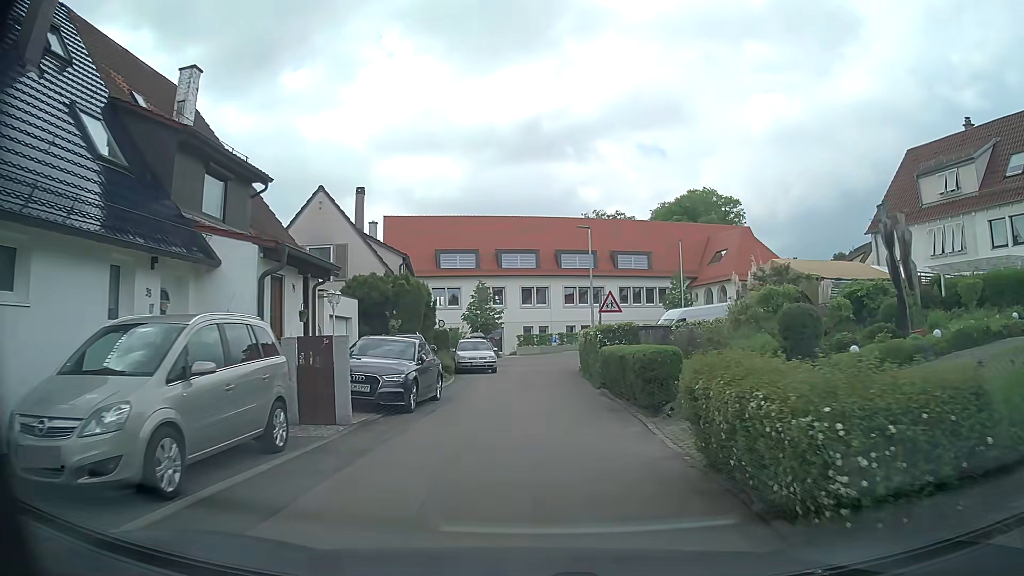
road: residential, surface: asphalt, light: Day
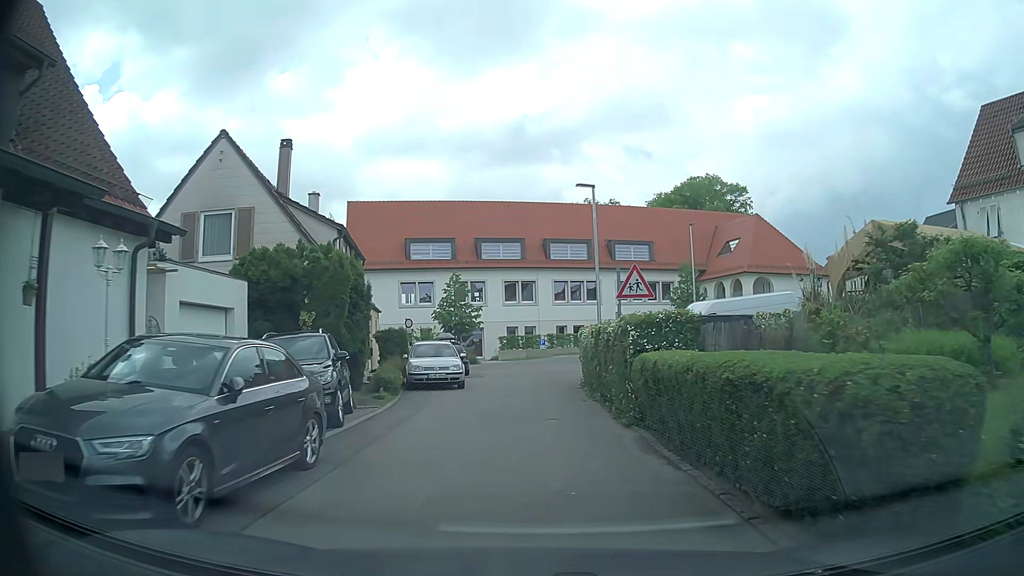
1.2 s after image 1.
(+0.1, +8.2) m; +1°
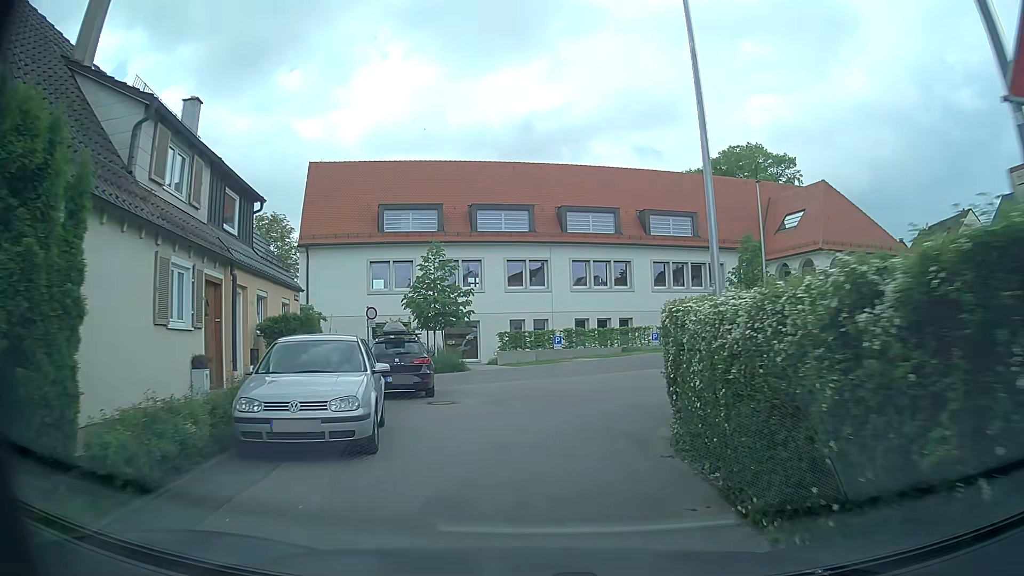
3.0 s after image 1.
(0.0, +12.4) m; -1°
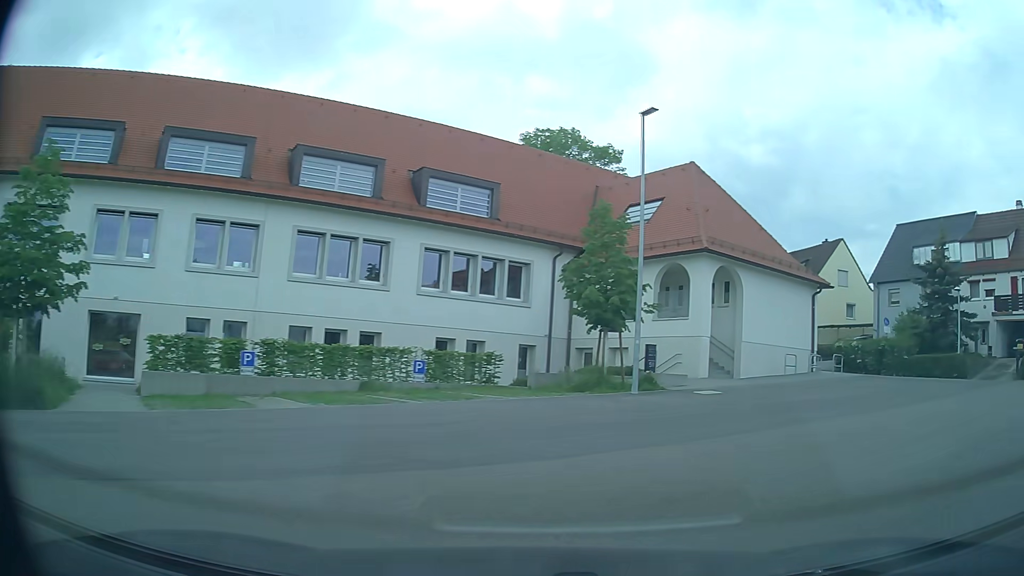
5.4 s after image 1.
(+1.6, +15.4) m; +20°
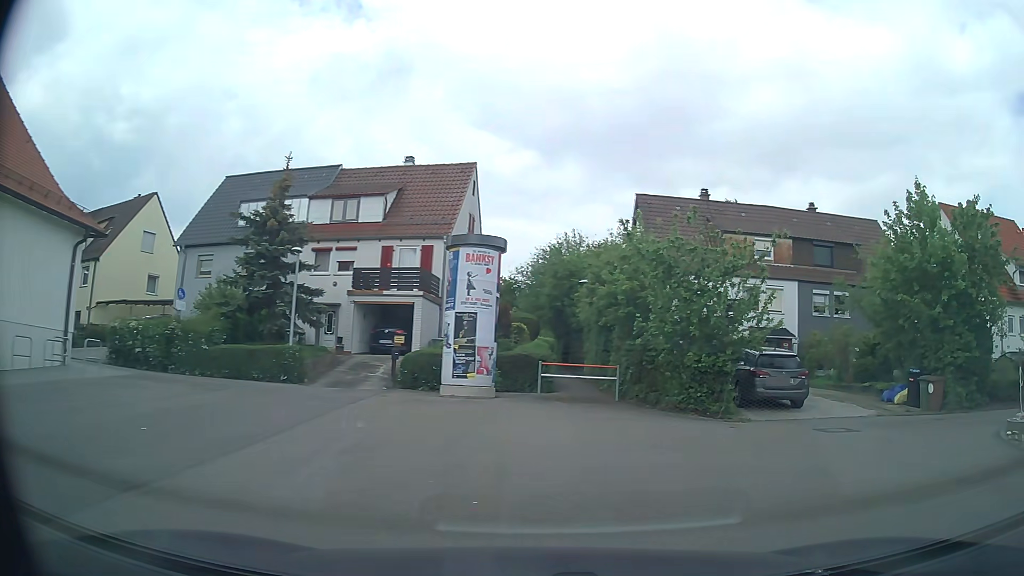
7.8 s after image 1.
(+5.7, +9.7) m; +61°
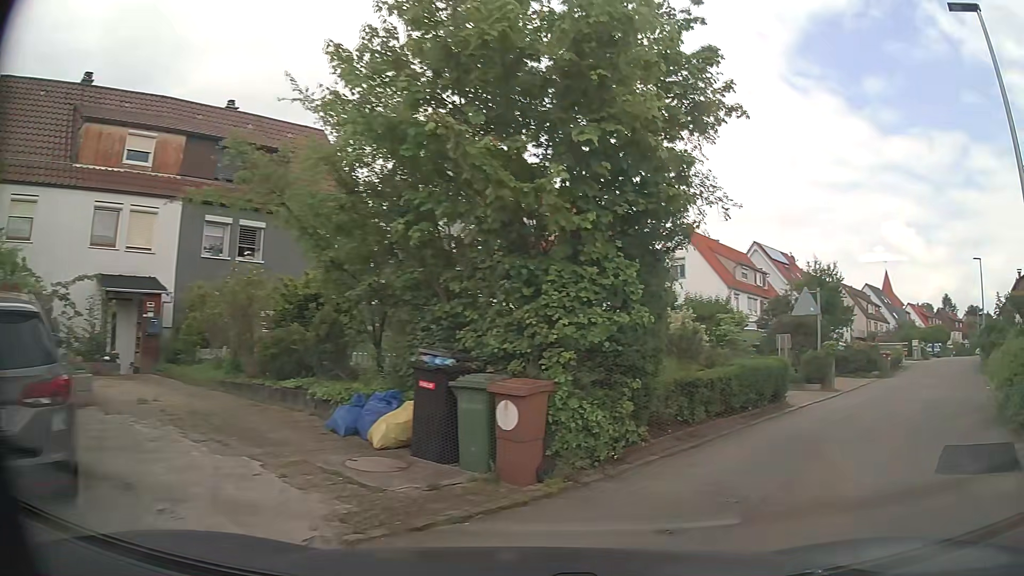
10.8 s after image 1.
(+4.6, +11.8) m; +49°
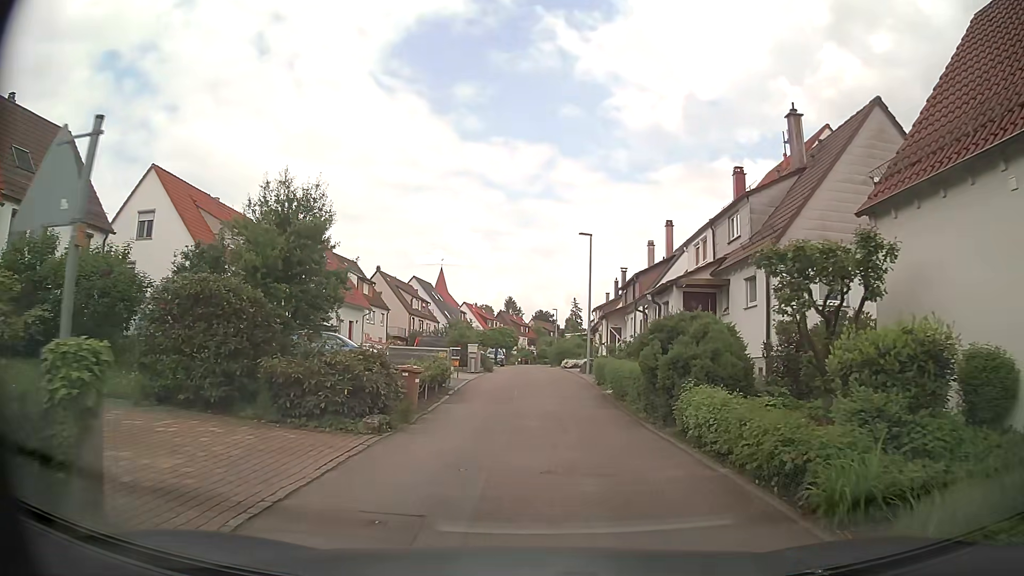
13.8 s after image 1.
(+6.8, +12.7) m; +38°
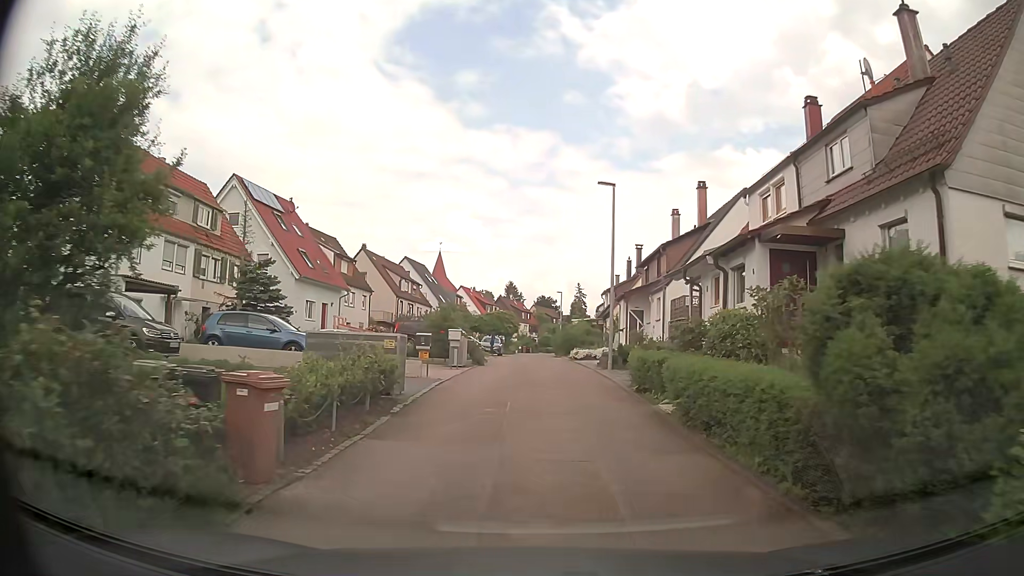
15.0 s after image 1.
(+0.2, +7.7) m; +2°
(0, +10) (0, +20) (0, +30) (0, +40) (-1, +50) (0, +60) (0, +70) (0, +80) (+1, +90) (+3, +100) m
